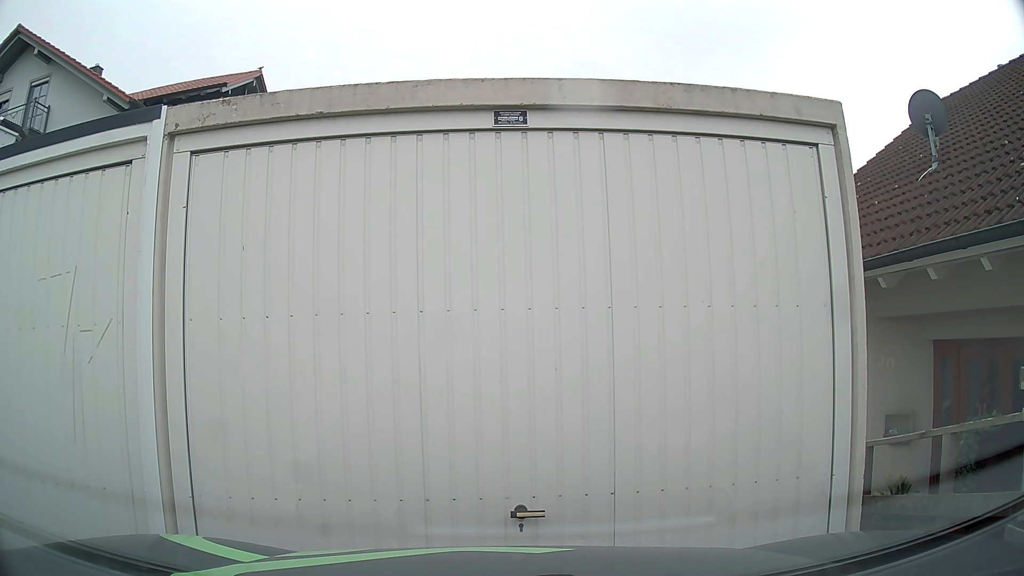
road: residential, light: Day
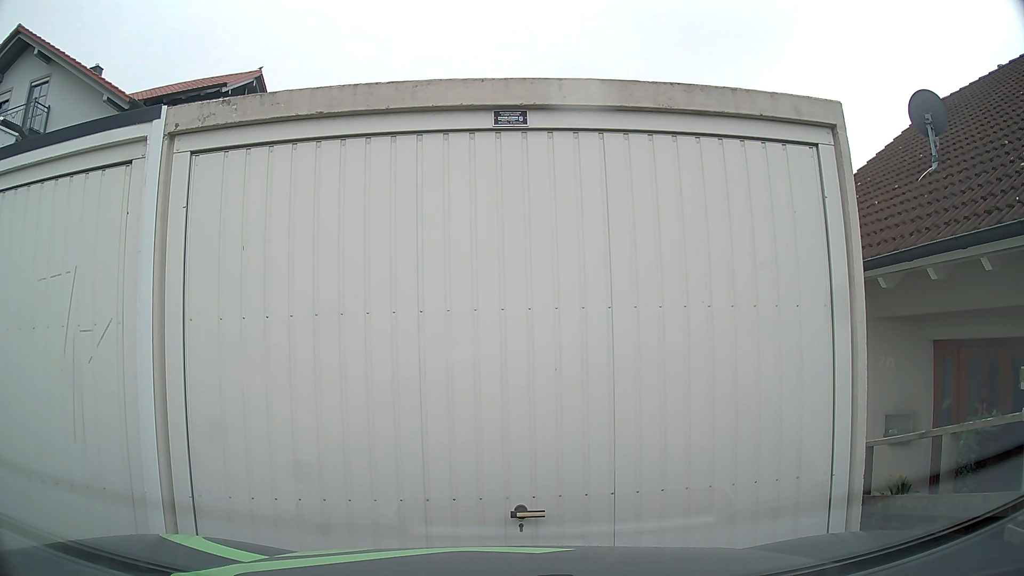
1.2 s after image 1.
(0.0, 0.0) m; 0°
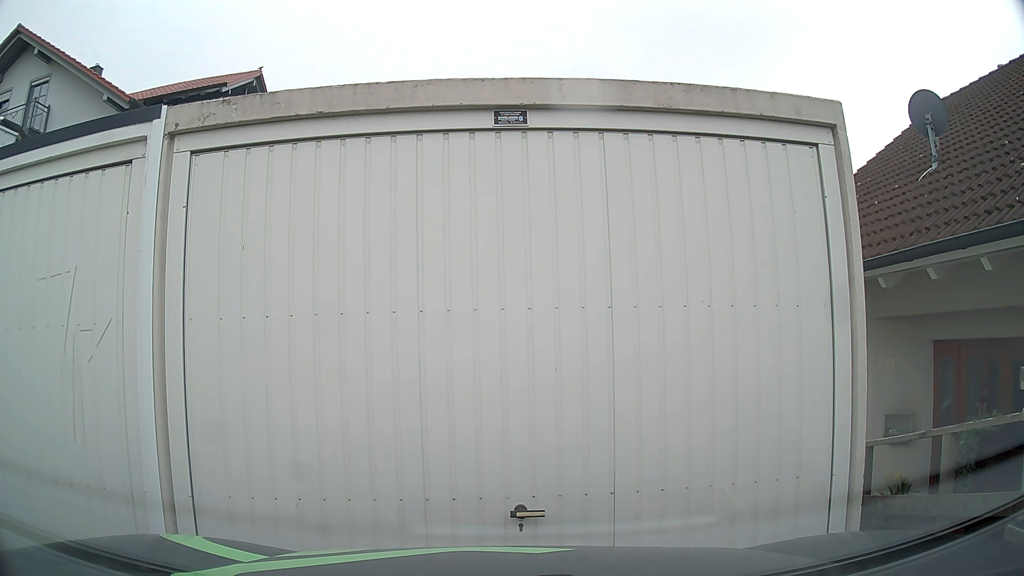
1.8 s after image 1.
(0.0, 0.0) m; 0°
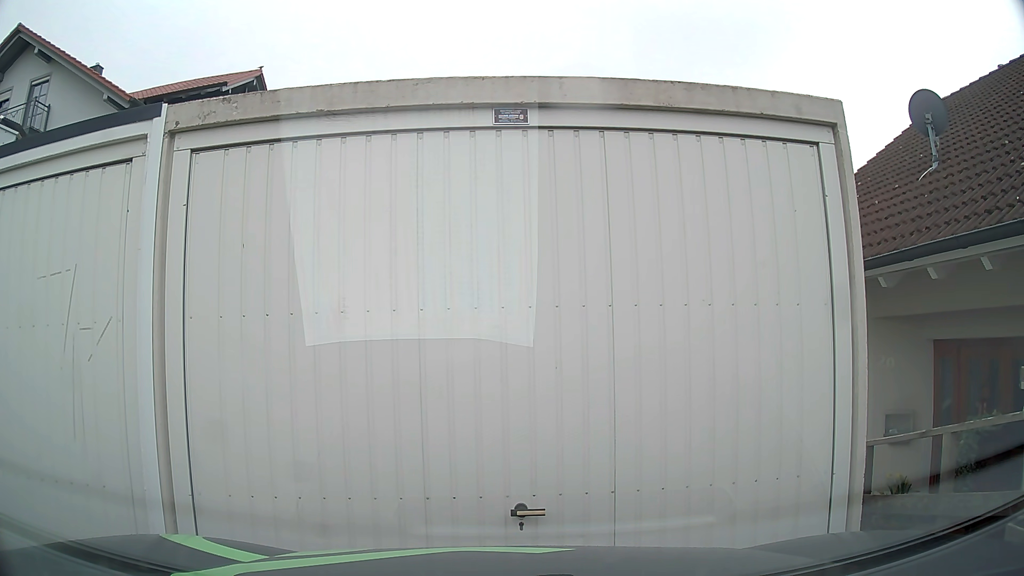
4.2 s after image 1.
(0.0, 0.0) m; 0°
